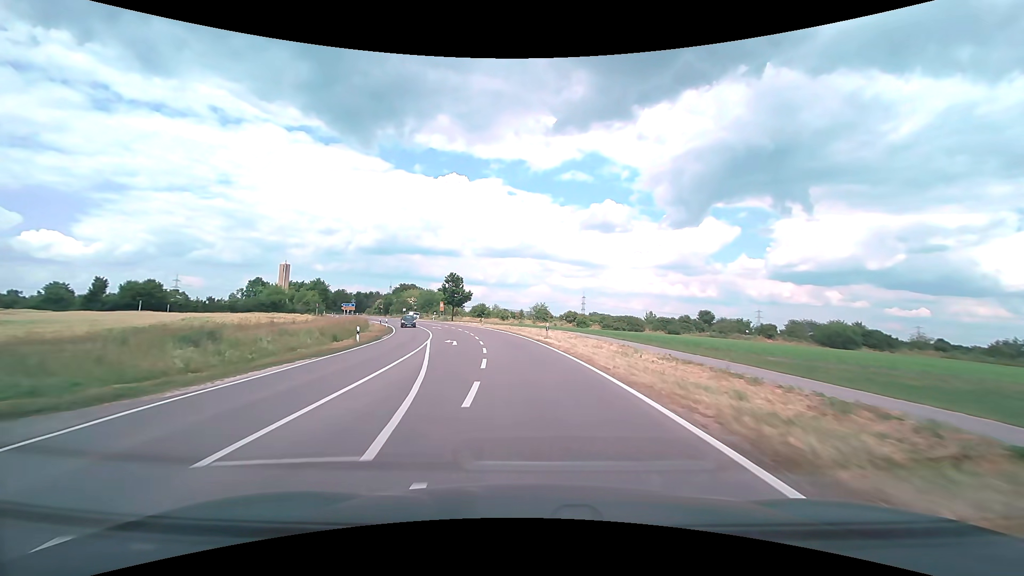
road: tertiary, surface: asphalt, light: Day
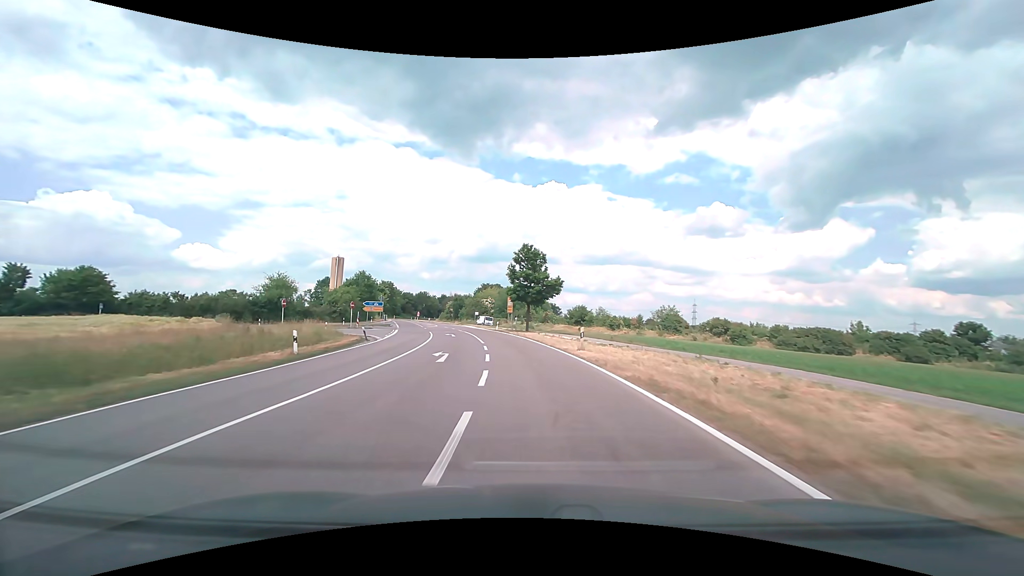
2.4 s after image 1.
(-3.7, +39.4) m; -11°
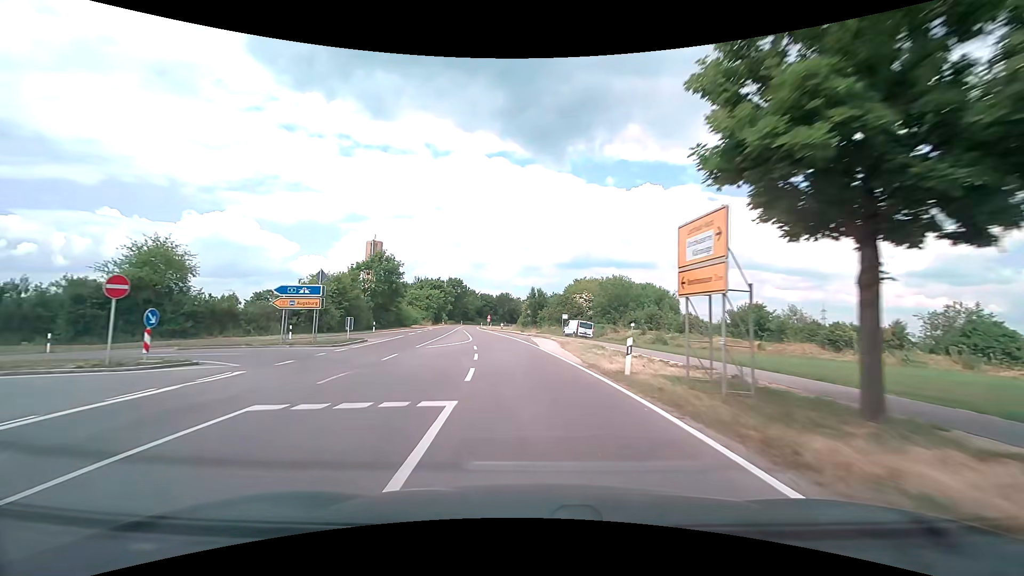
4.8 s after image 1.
(-3.6, +40.8) m; -10°
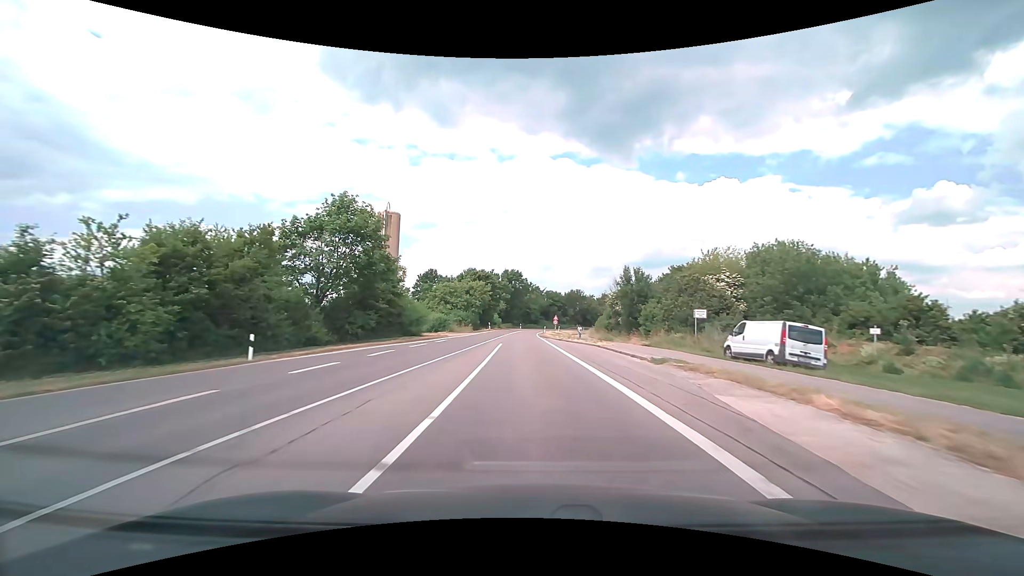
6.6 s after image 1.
(-2.4, +30.8) m; -8°
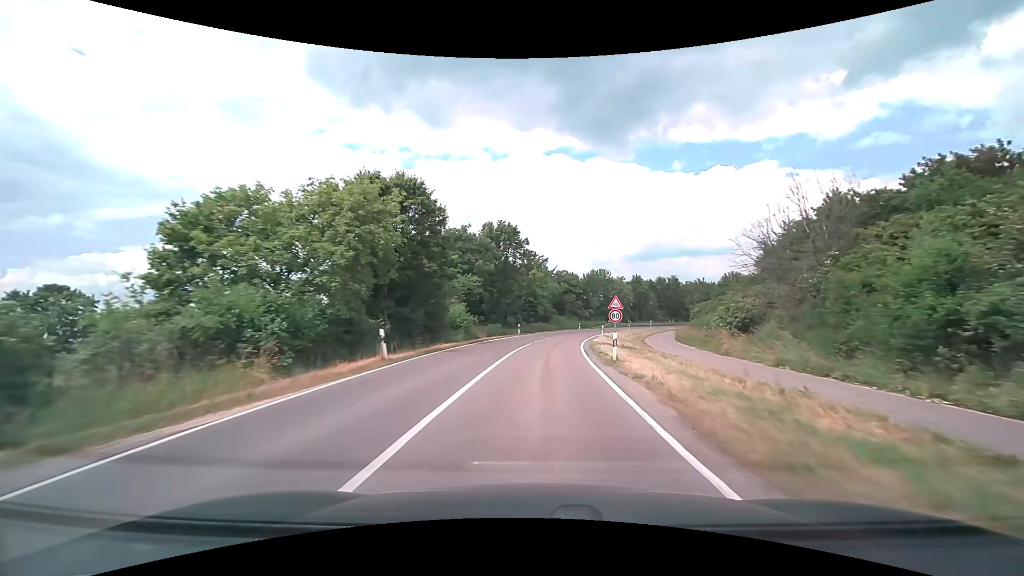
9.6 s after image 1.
(-1.5, +52.8) m; -1°
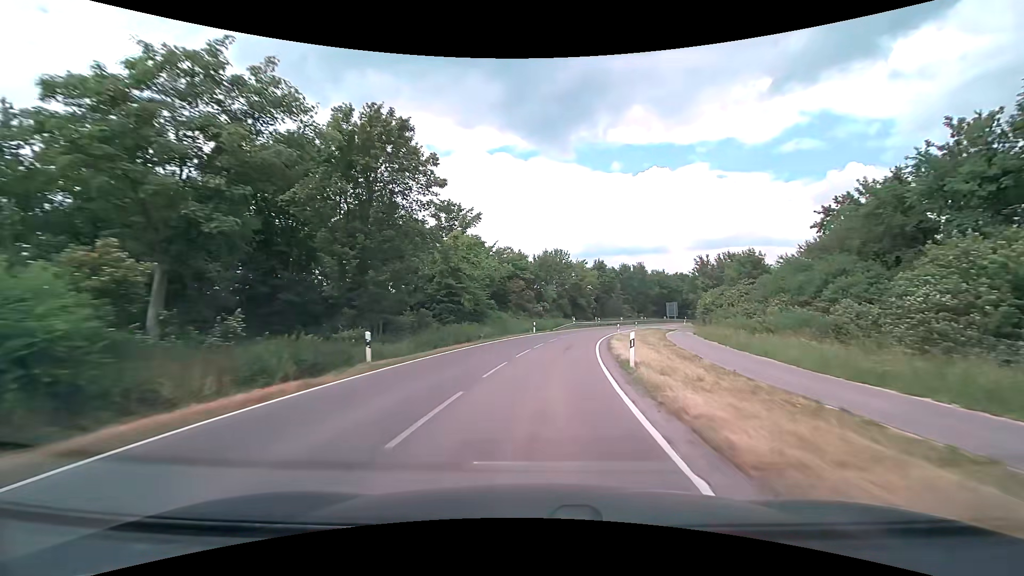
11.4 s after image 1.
(+1.5, +31.3) m; +6°
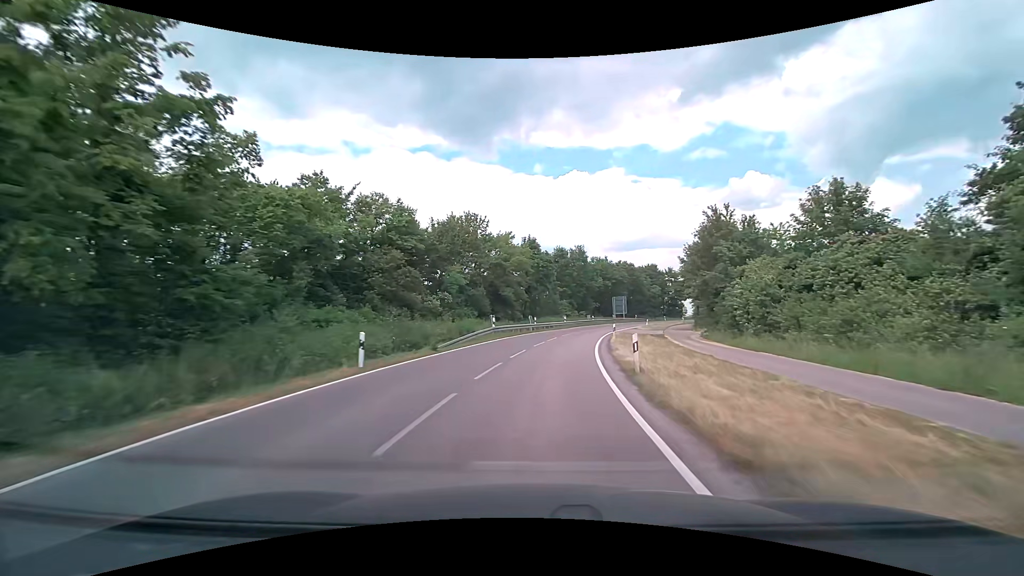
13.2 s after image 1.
(+2.4, +30.4) m; +9°
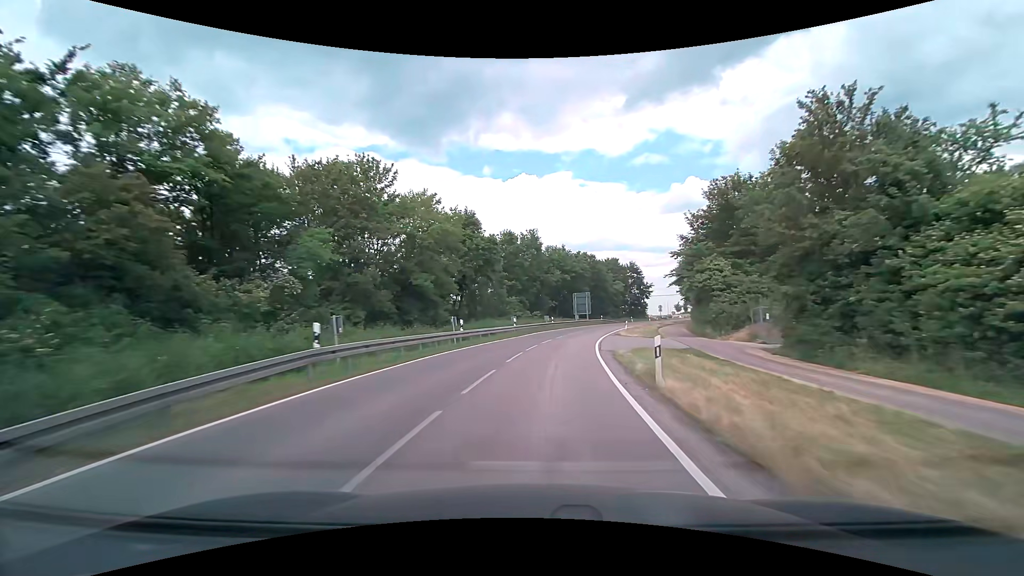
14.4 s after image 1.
(+1.0, +20.2) m; +6°
(0, +10) (+1, +20) (+2, +30) (+4, +40) (+6, +49) (+9, +59) (+12, +69) (+16, +78) (+19, +87) (+24, +96) m
